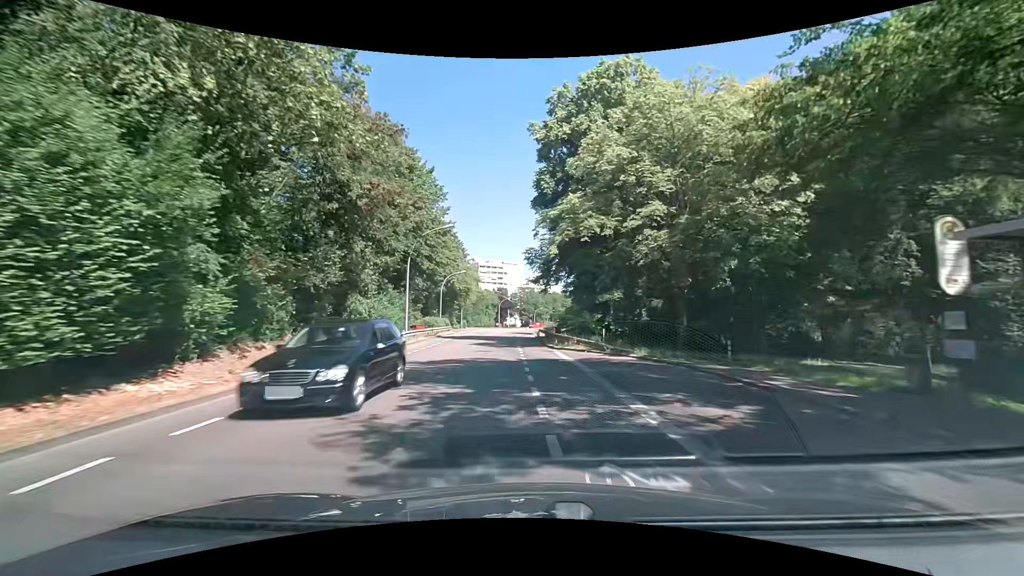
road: tertiary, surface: asphalt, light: Day
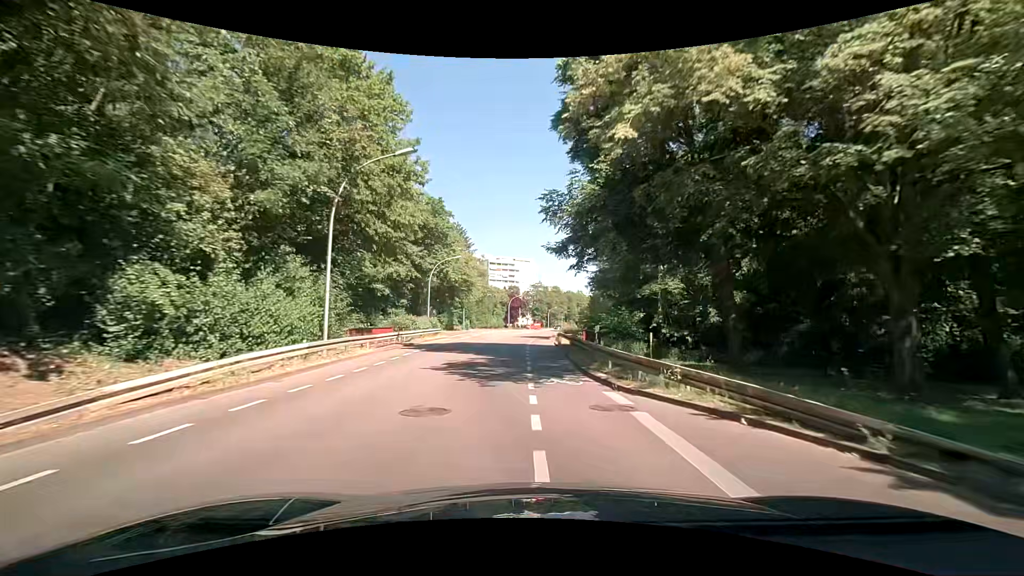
(-0.1, +15.1) m; -2°
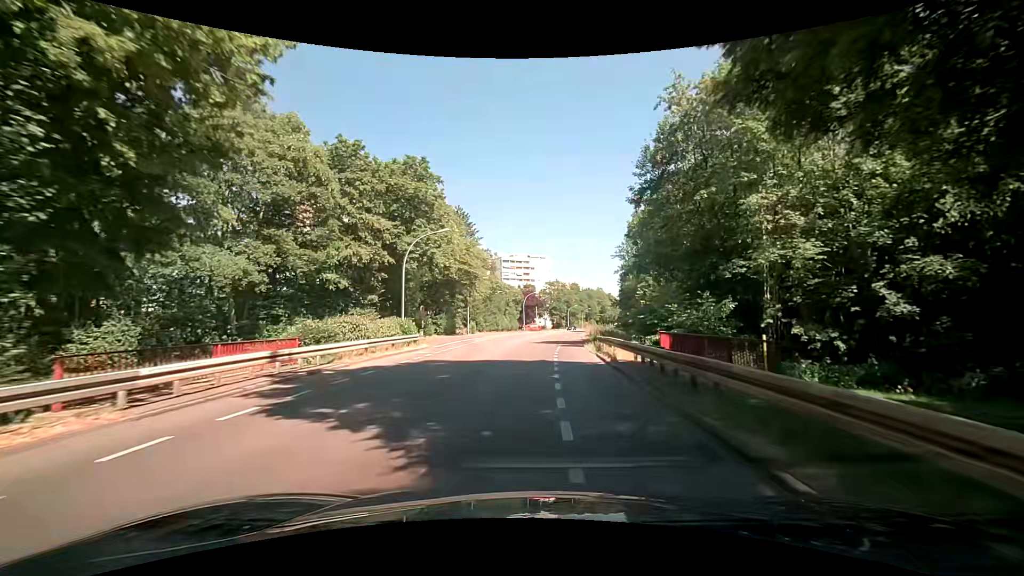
(-0.1, +15.2) m; 0°
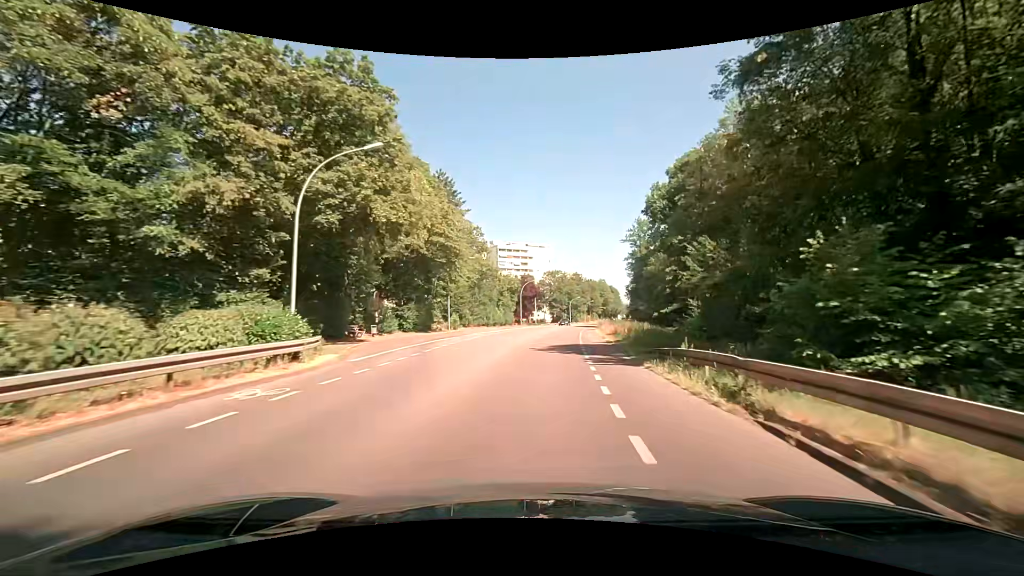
(-0.3, +15.4) m; -1°
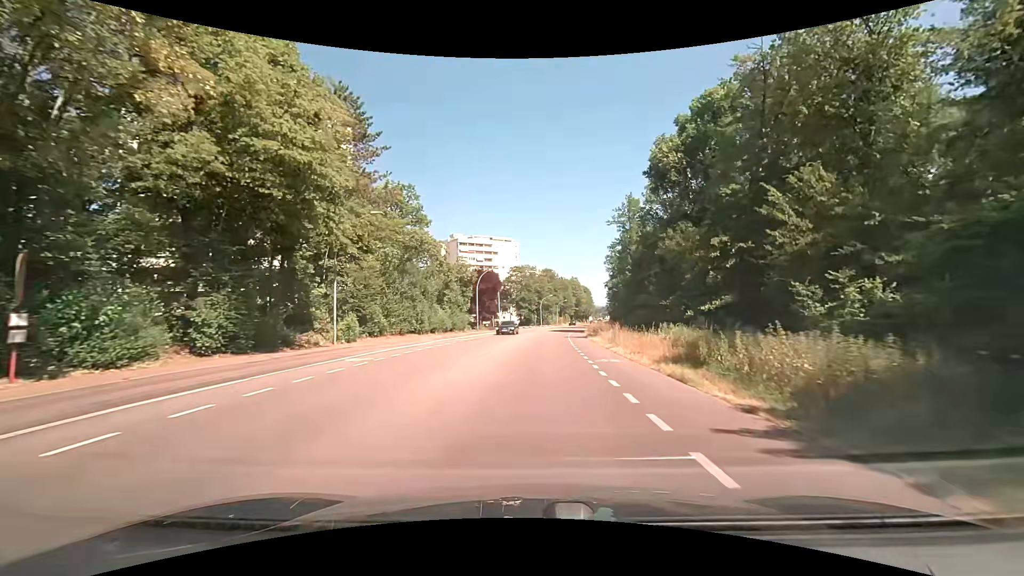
(+0.8, +23.4) m; +4°
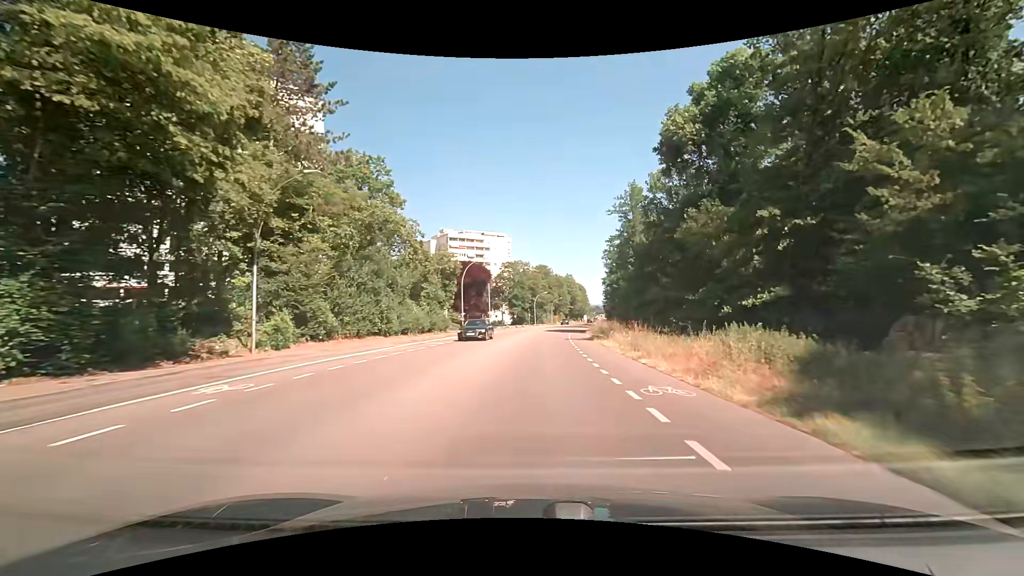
(+0.1, +7.9) m; +1°
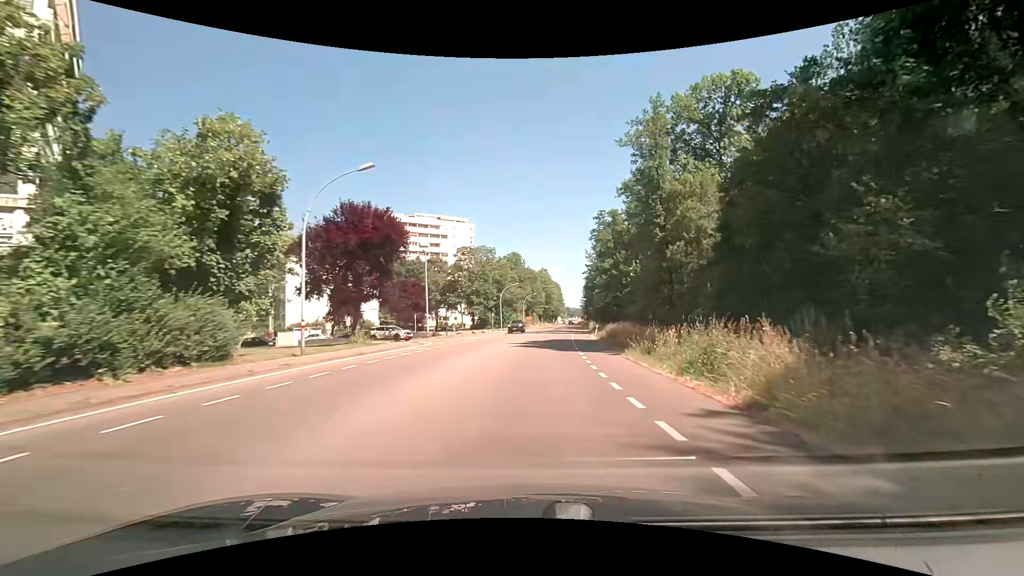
(+1.0, +31.9) m; +4°
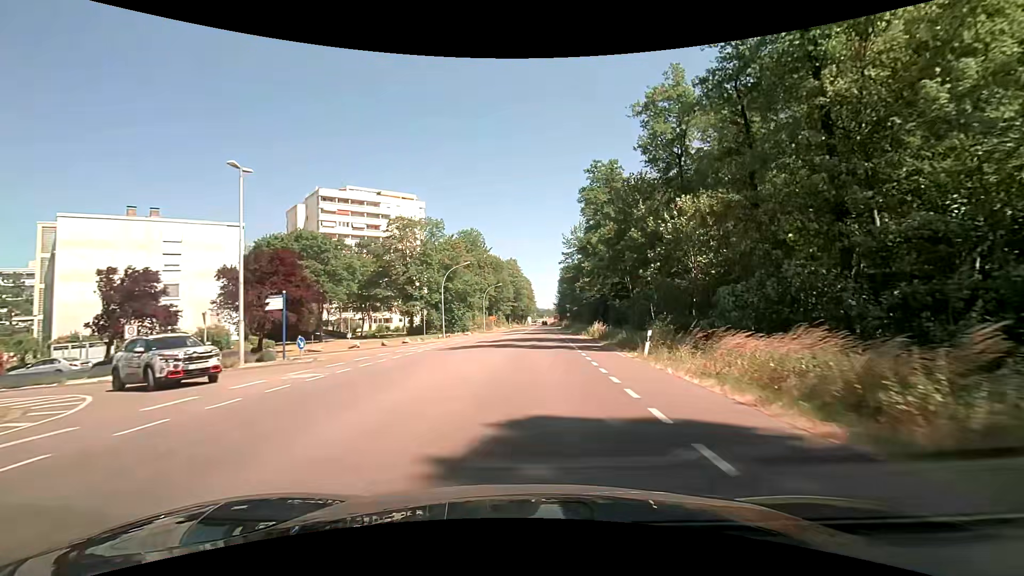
(+0.8, +30.1) m; +3°
(0, +10) (0, +20) (+1, +30) (+1, +40) (+2, +50) (+2, +60) (+2, +70) (+2, +80) (+3, +90) (+3, +100) m
